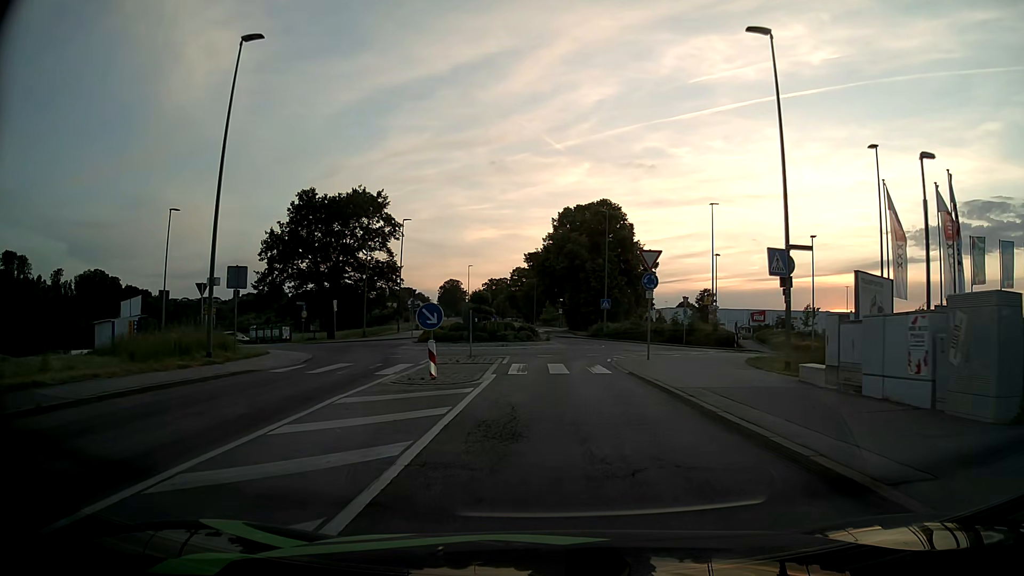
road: tertiary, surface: asphalt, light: Day
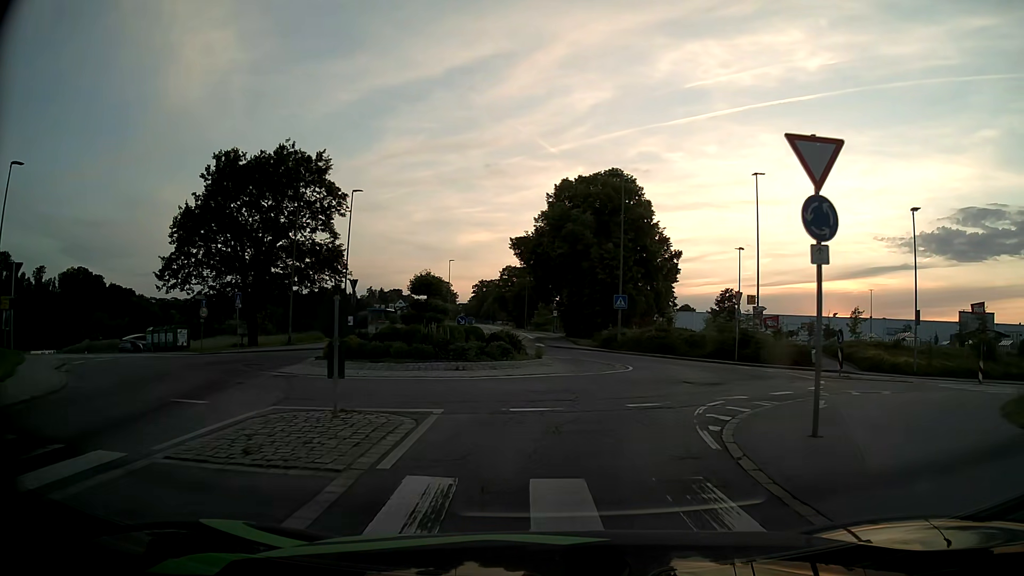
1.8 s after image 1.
(+0.1, +15.0) m; +1°
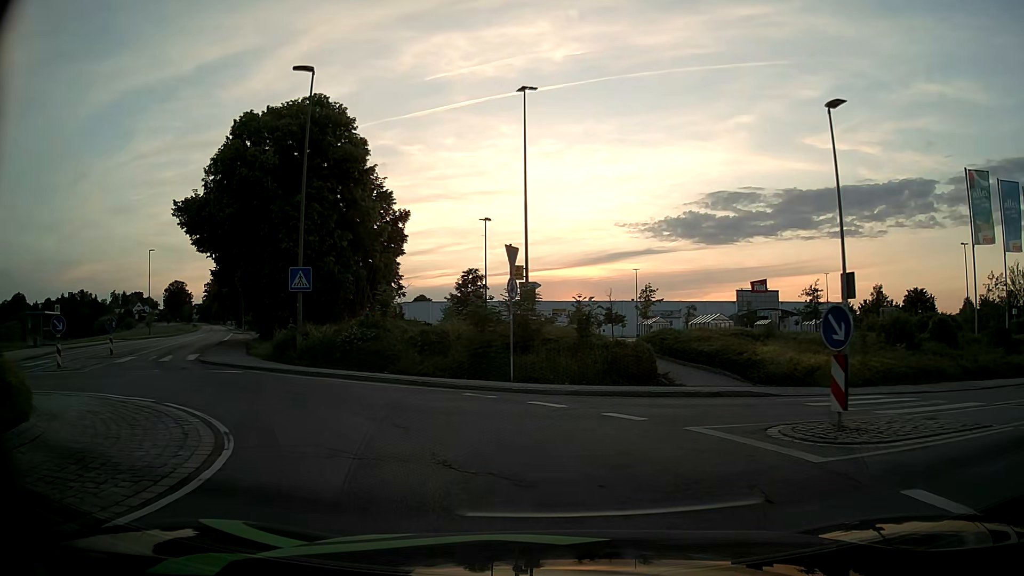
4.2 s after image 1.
(+3.0, +15.7) m; +23°
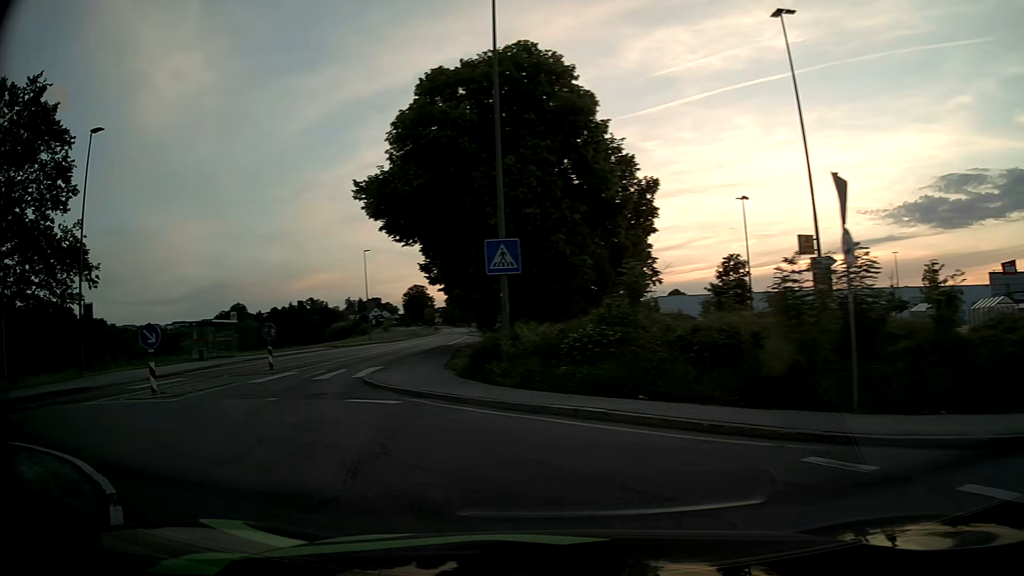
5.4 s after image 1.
(-1.2, +7.4) m; -23°
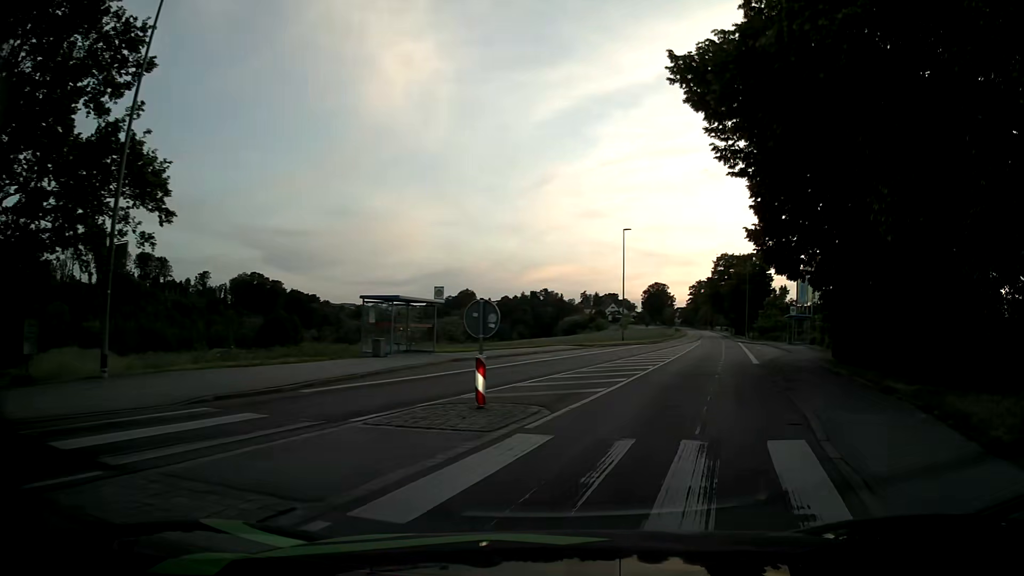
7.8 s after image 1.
(-5.1, +13.8) m; -19°
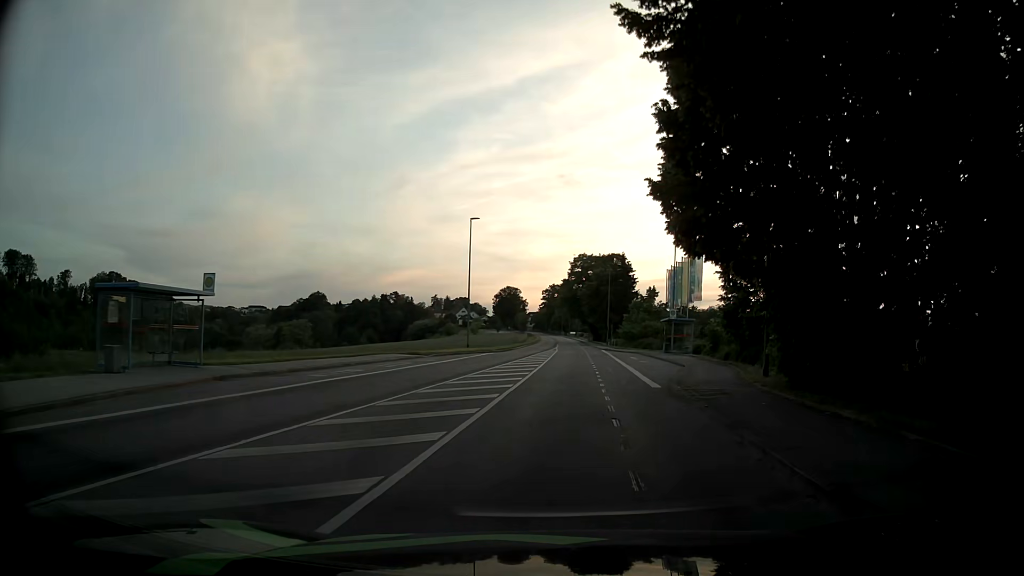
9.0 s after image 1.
(+1.1, +8.9) m; +12°
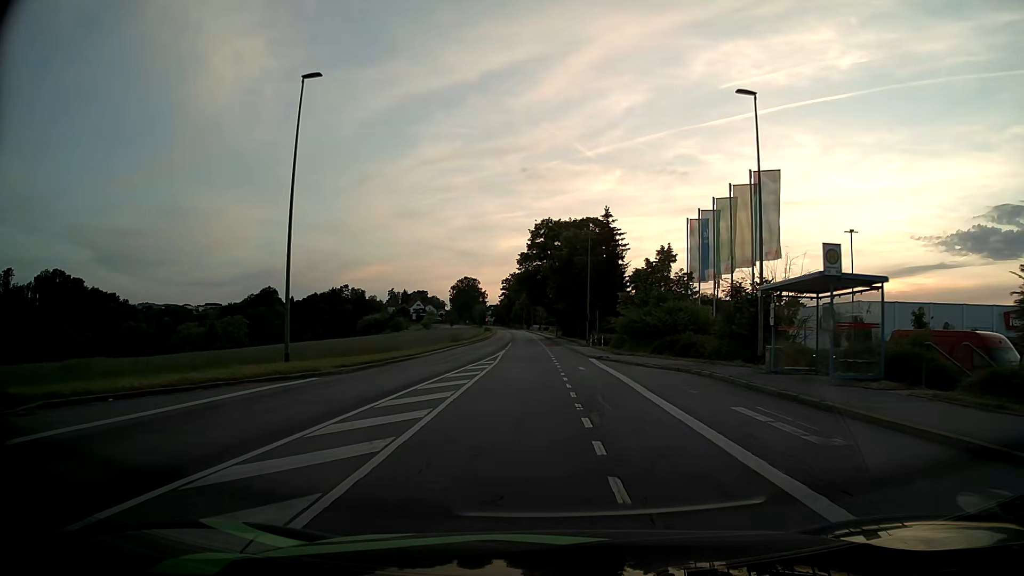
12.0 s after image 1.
(+1.6, +31.3) m; +4°
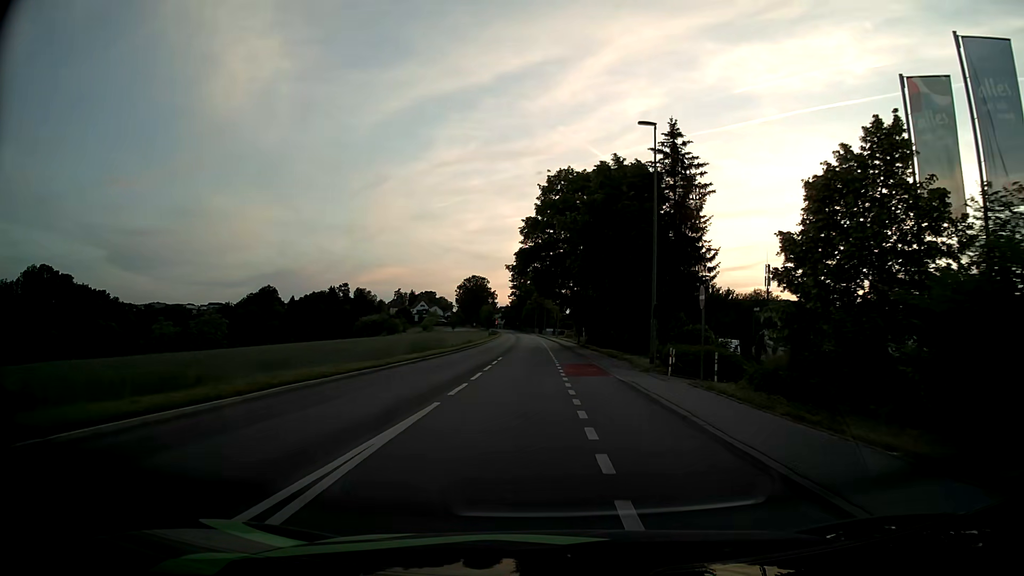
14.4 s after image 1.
(-0.4, +28.9) m; -1°
(0, +10) (0, +20) (0, +30) (0, +40) (-1, +50) (-1, +60) (-1, +70) (-2, +80) (-2, +90) (-2, +100) m
